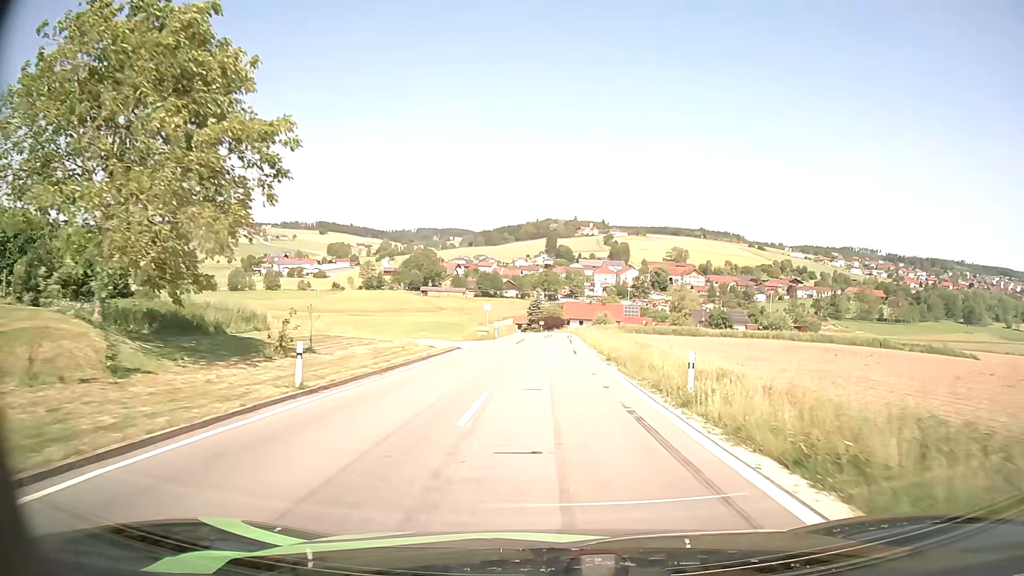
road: tertiary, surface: asphalt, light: Day
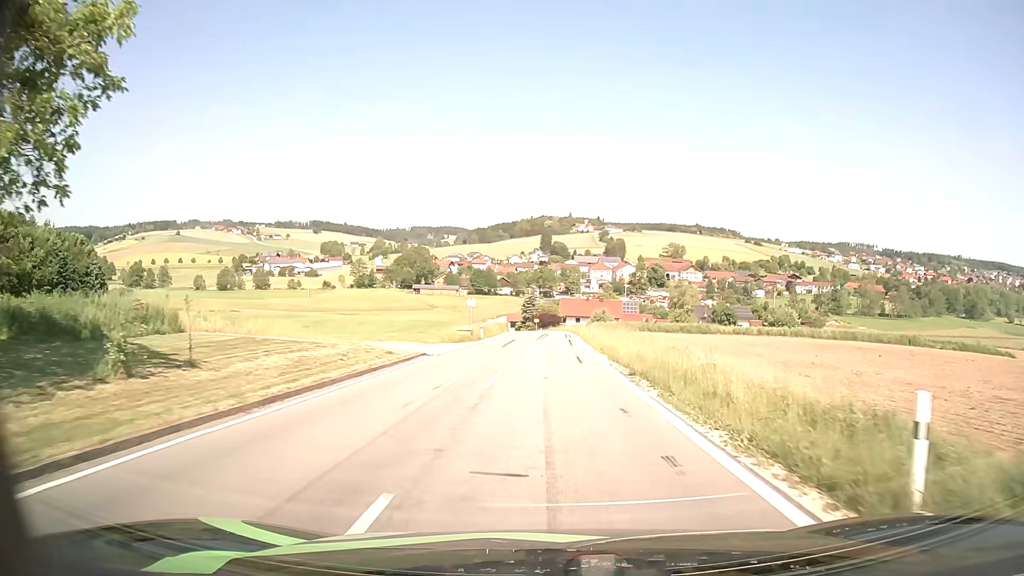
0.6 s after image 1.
(0.0, +7.8) m; +1°
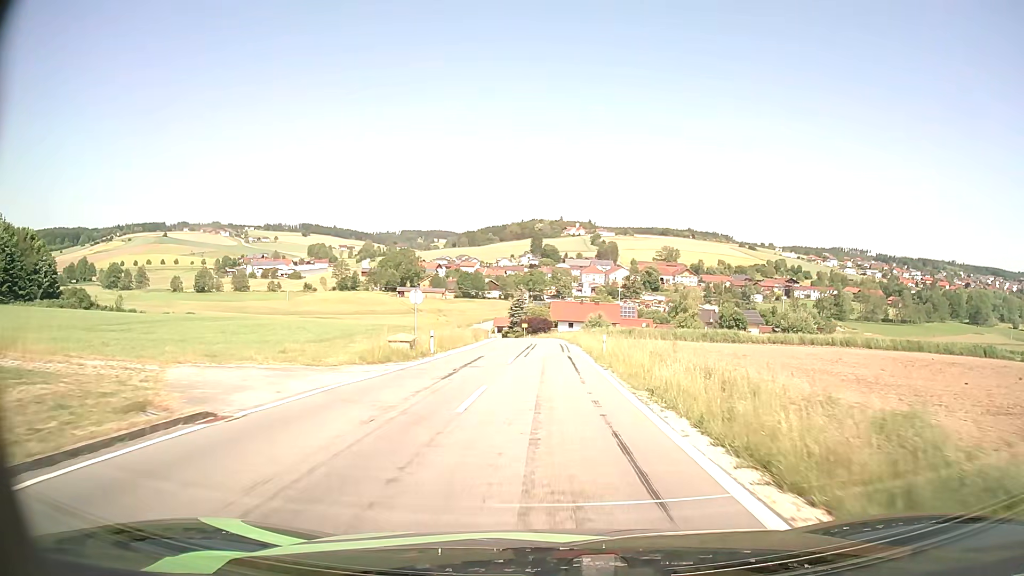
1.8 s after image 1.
(+0.1, +15.5) m; +1°
(0, +10) (0, +20) (0, +30) (0, +40) (0, +50) (0, +60) (-1, +70) (-2, +80) (-3, +90) (-4, +100) m
